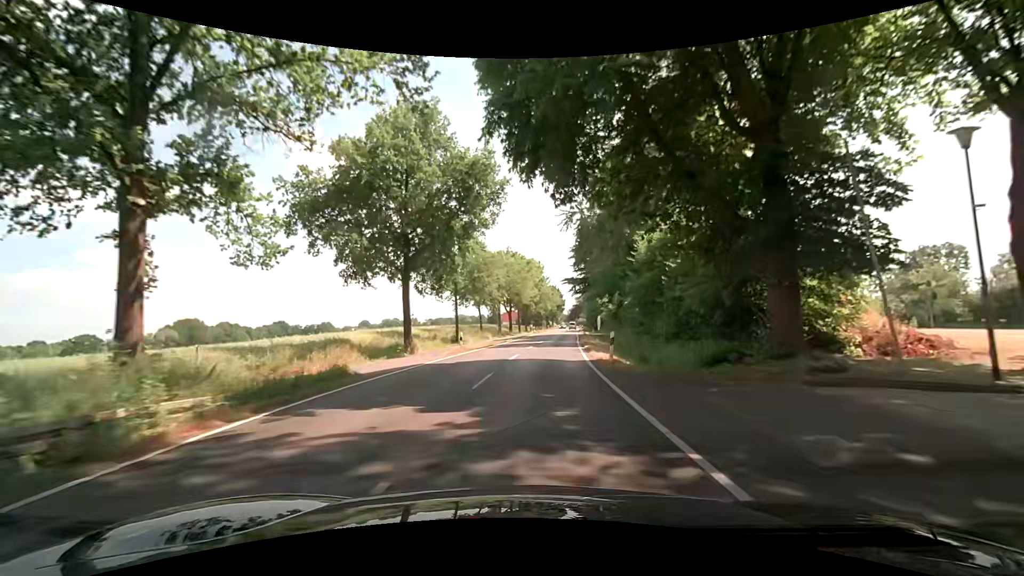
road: secondary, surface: asphalt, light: Day
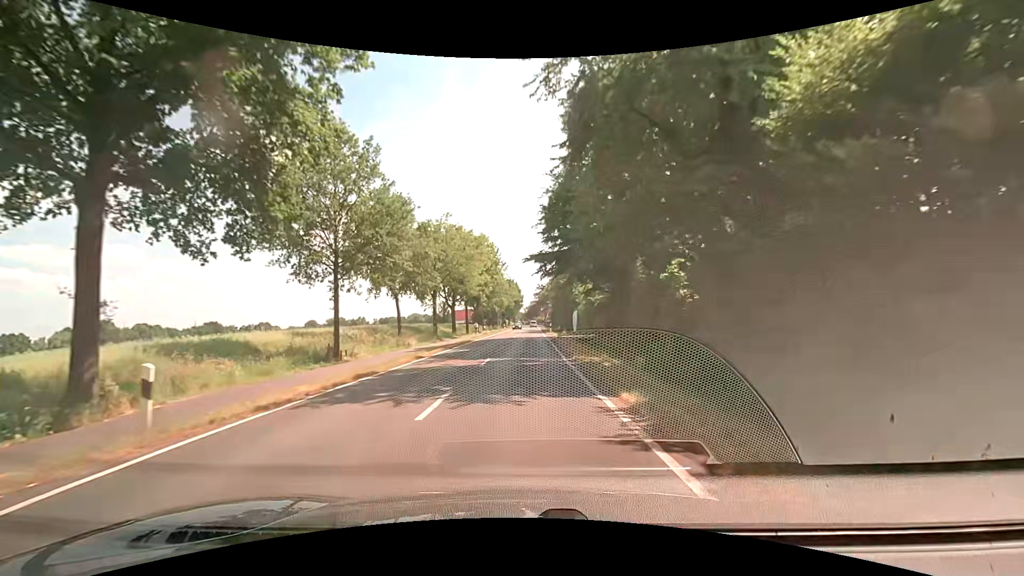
(+1.0, +21.2) m; +5°
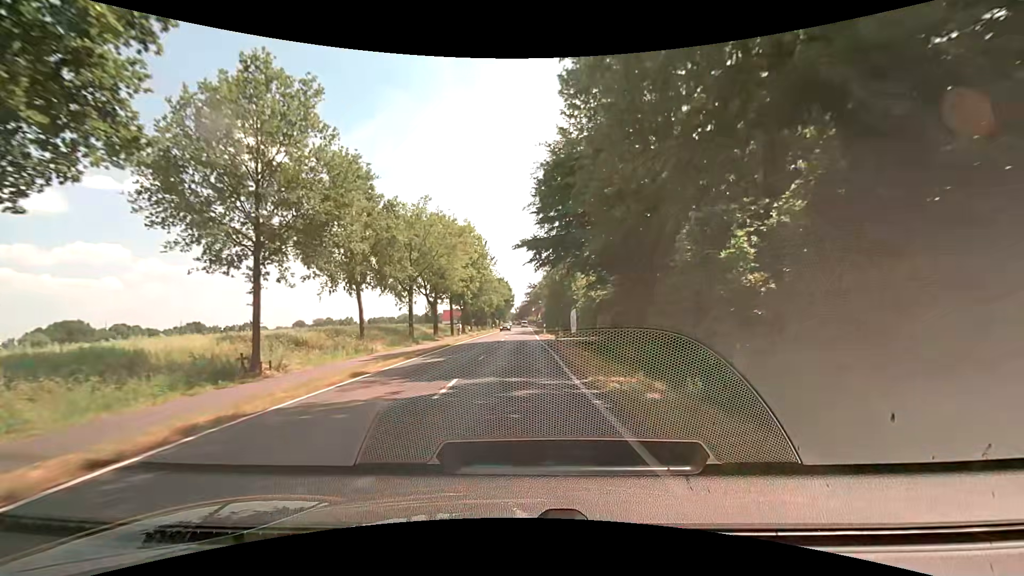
(+0.1, +6.9) m; +1°
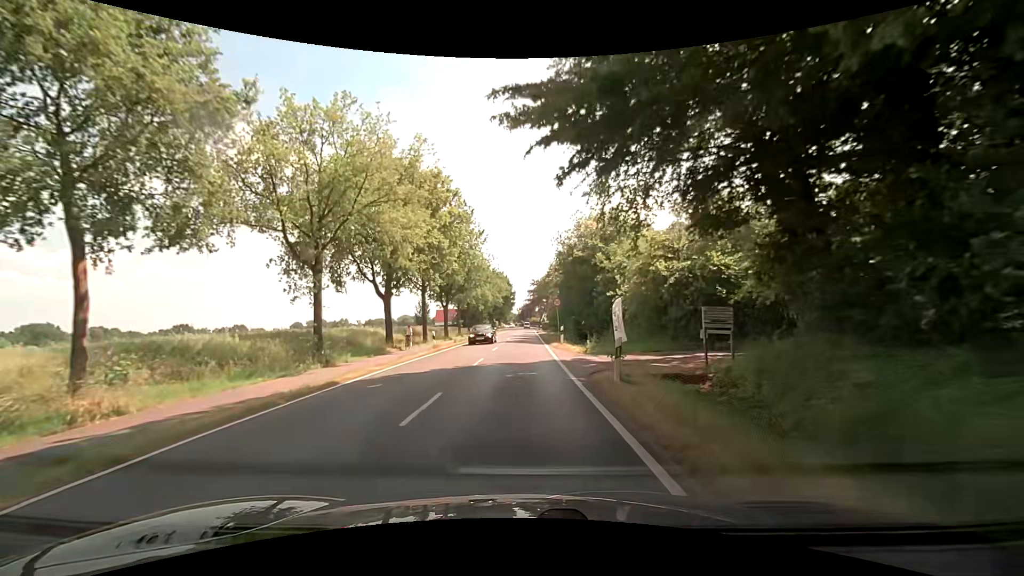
(0.0, +20.5) m; 0°
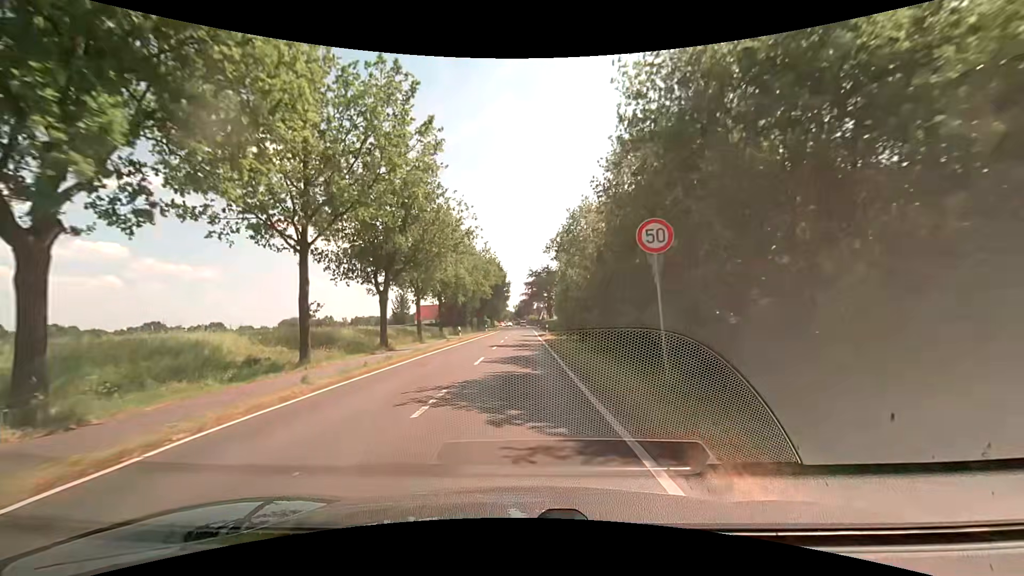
(0.0, +26.6) m; 0°
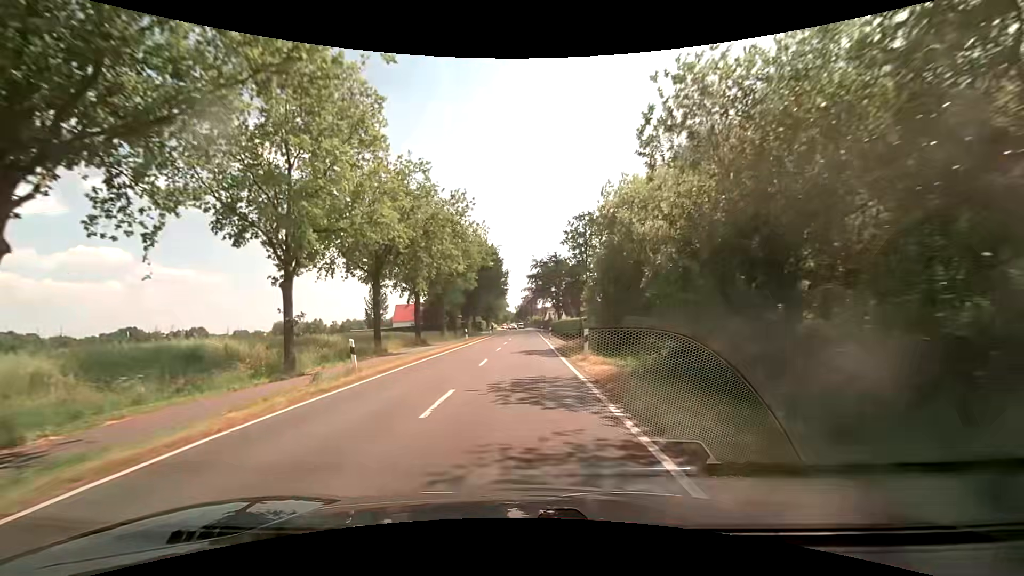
(-0.1, +27.0) m; -1°
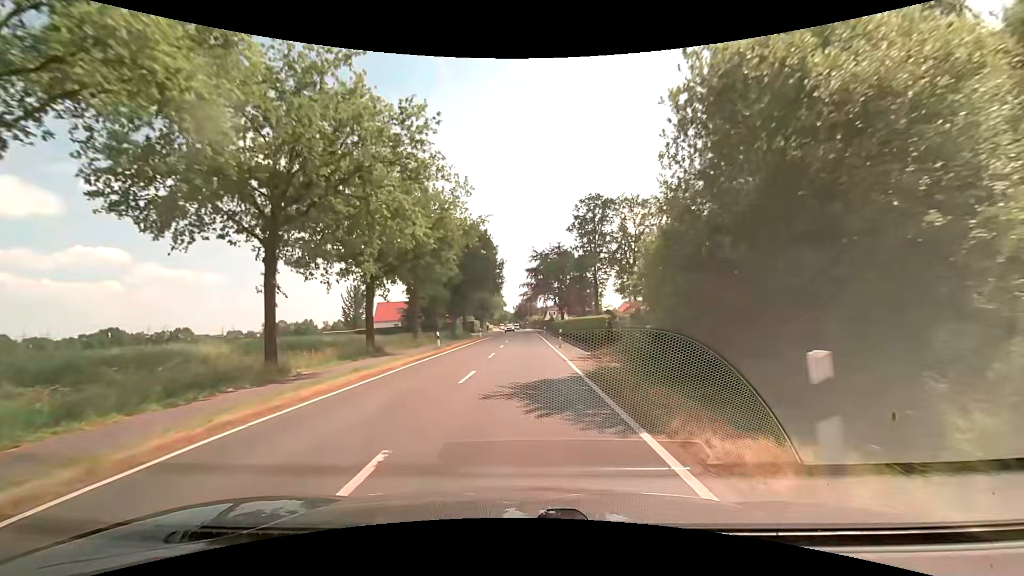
(+0.2, +14.0) m; 0°
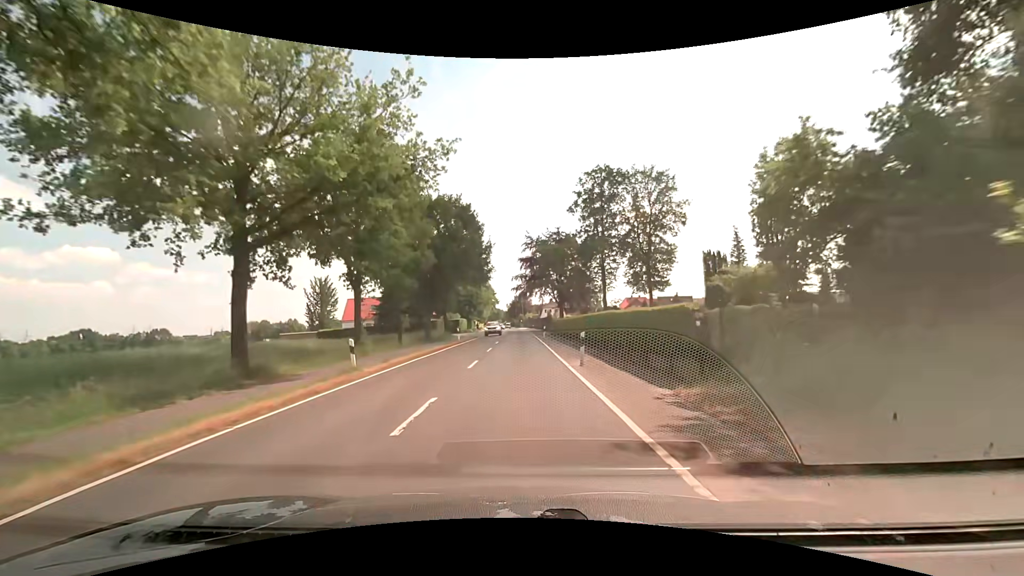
(+0.2, +14.2) m; +1°
(0, +10) (0, +20) (0, +30) (0, +40) (0, +50) (0, +60) (0, +70) (0, +80) (0, +90) (0, +100) m
